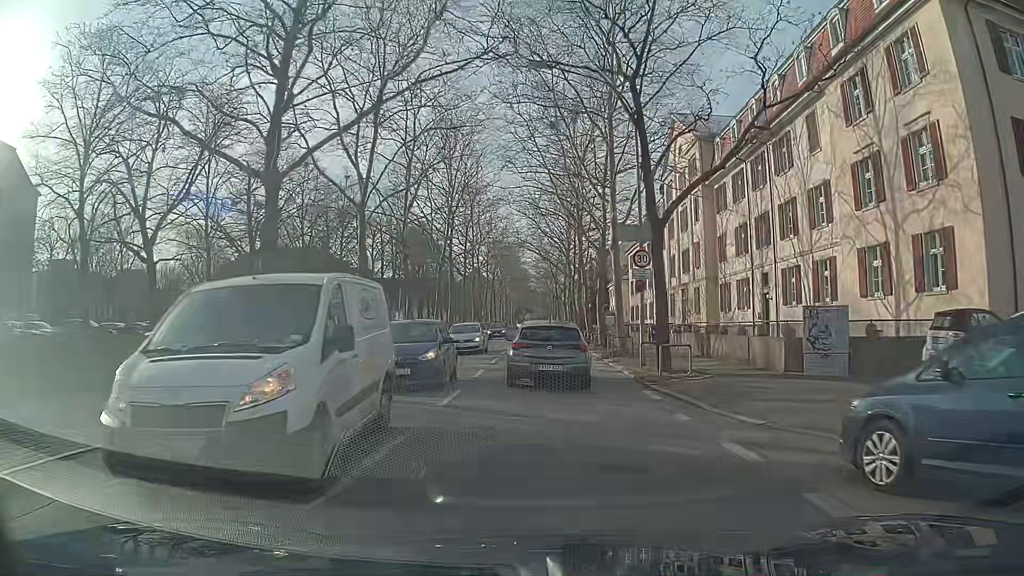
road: secondary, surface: asphalt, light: Day
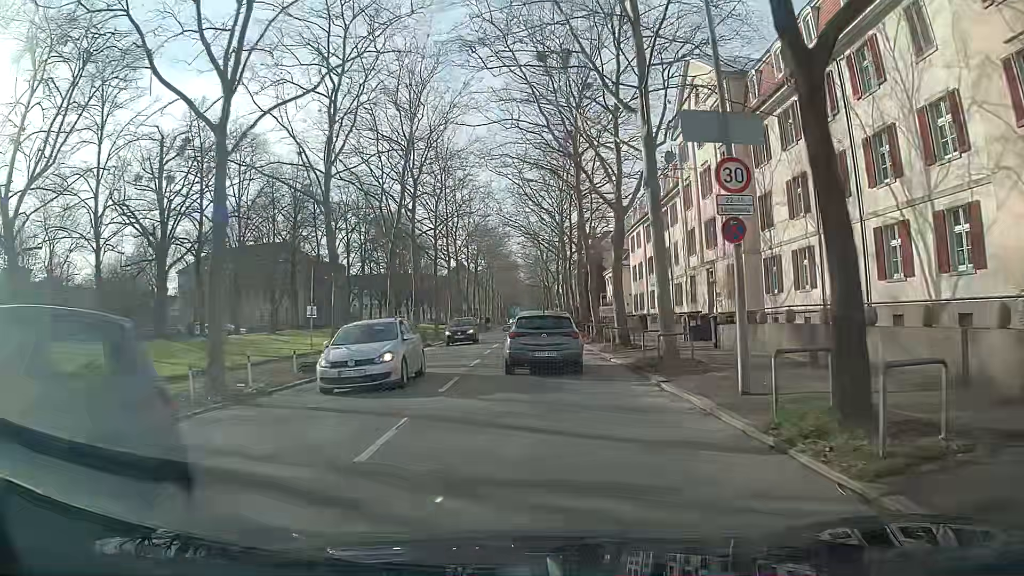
(+0.1, +10.8) m; 0°
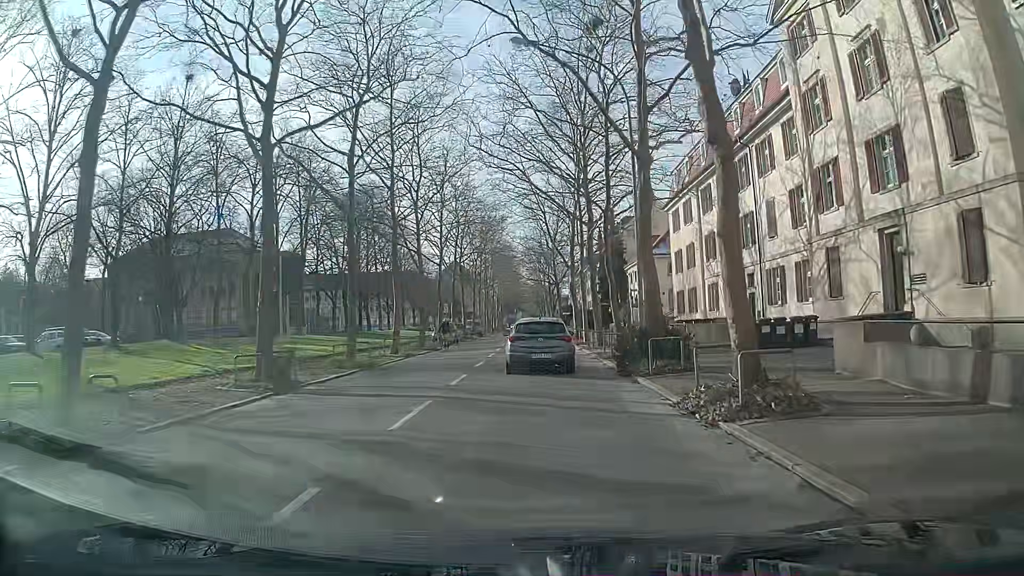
(0.0, +22.2) m; +1°
